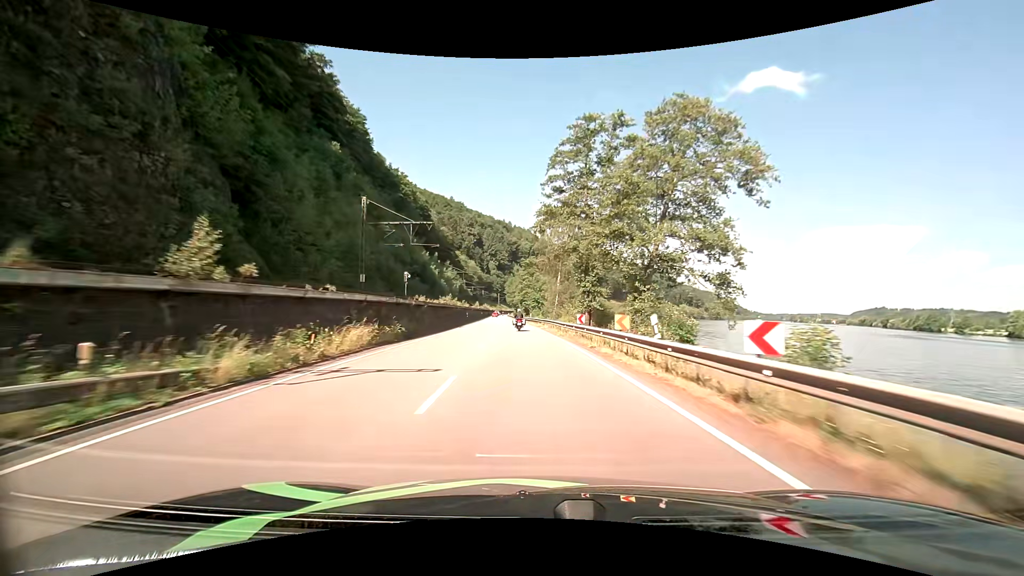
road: primary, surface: asphalt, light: Day
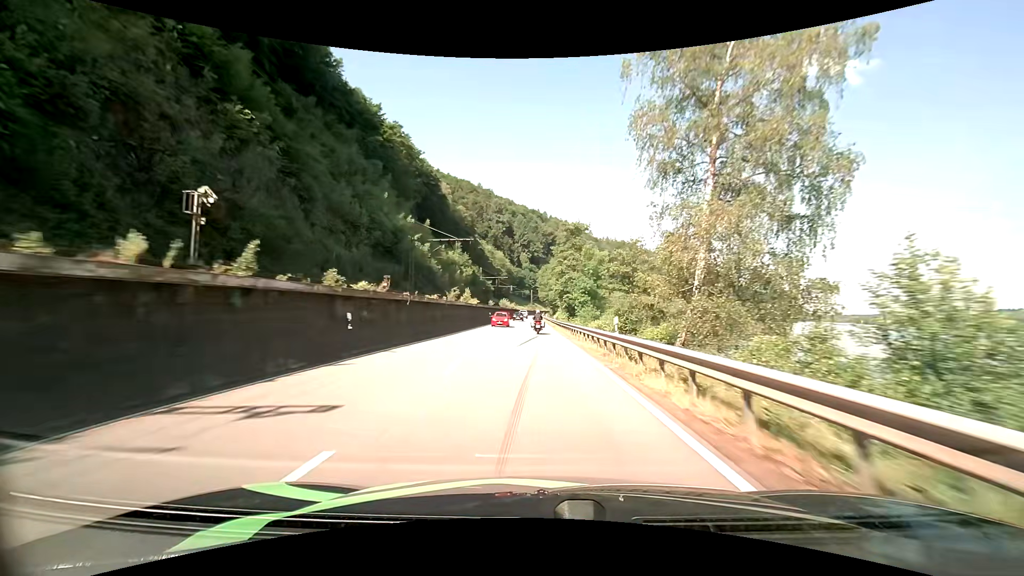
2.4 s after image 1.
(-2.5, +53.4) m; -5°
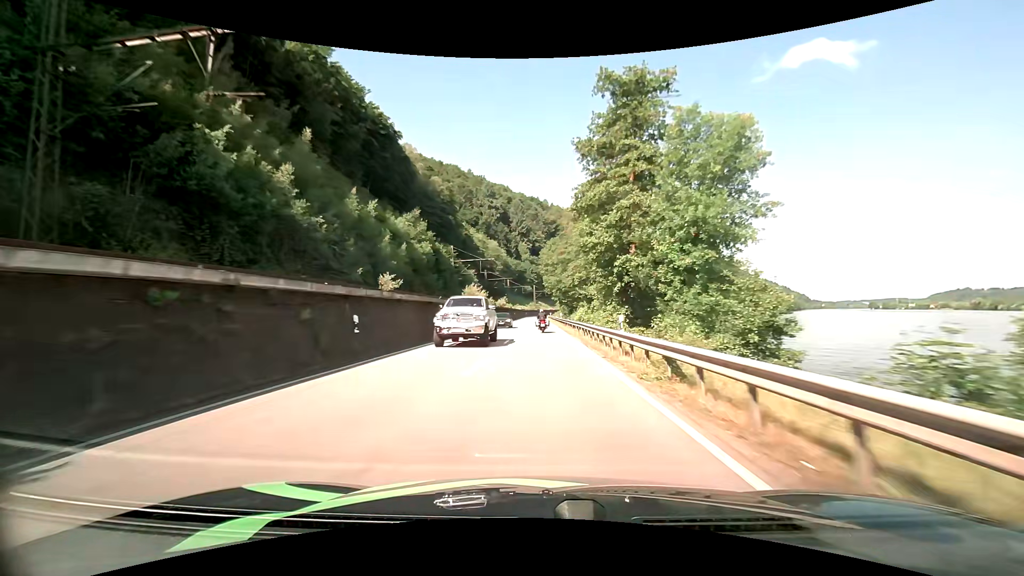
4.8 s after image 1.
(-0.1, +49.7) m; 0°
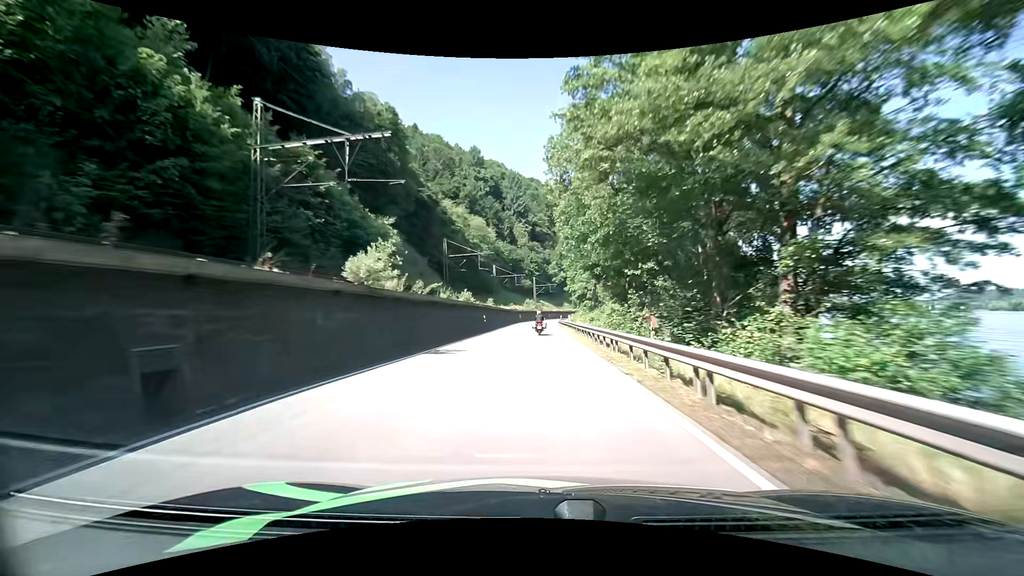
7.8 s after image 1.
(-0.1, +62.1) m; 0°
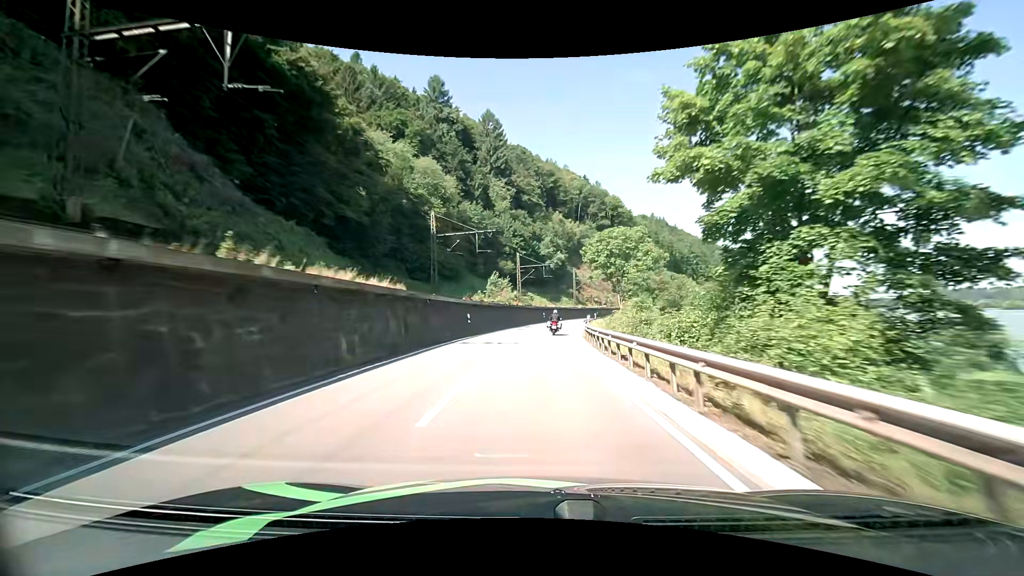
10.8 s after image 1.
(+0.1, +61.8) m; +1°
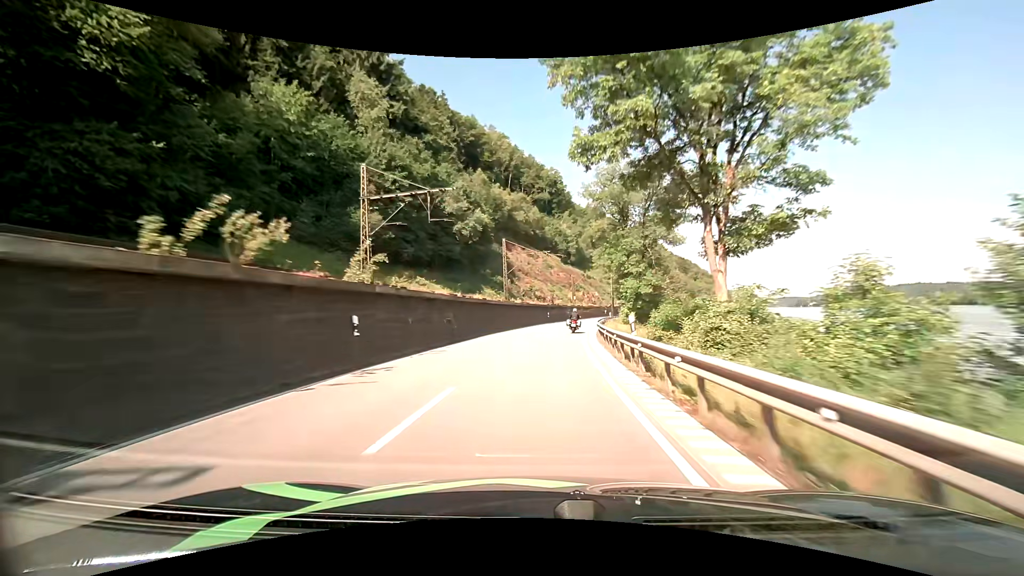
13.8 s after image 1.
(+3.7, +60.4) m; +8°
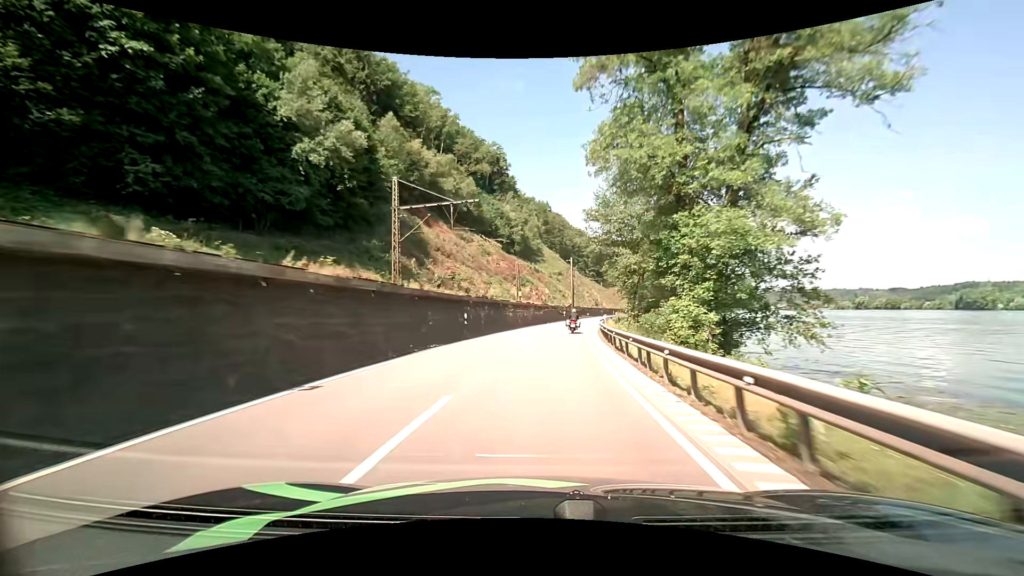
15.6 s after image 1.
(+1.9, +36.6) m; +6°
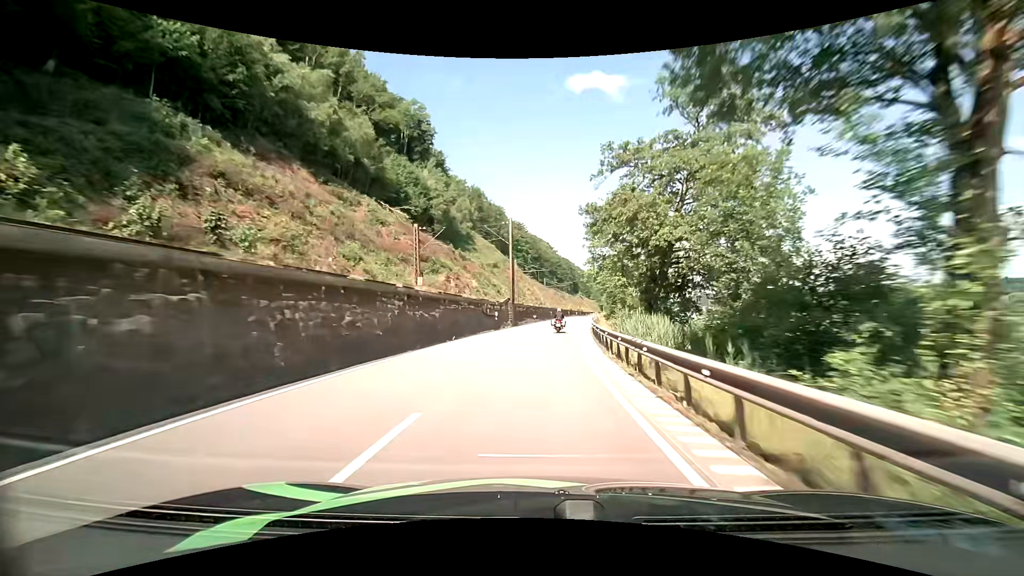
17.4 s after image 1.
(+2.3, +37.0) m; +7°
(0, +10) (+1, +20) (+1, +30) (+2, +40) (+3, +50) (+4, +60) (+5, +70) (+7, +80) (+8, +90) (+9, +100) m
